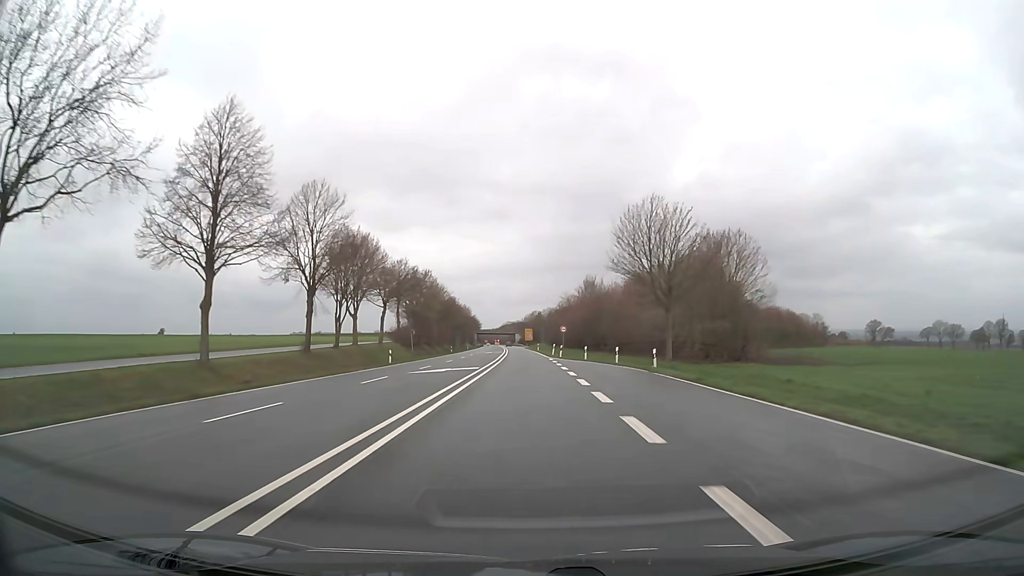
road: trunk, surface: asphalt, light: Day
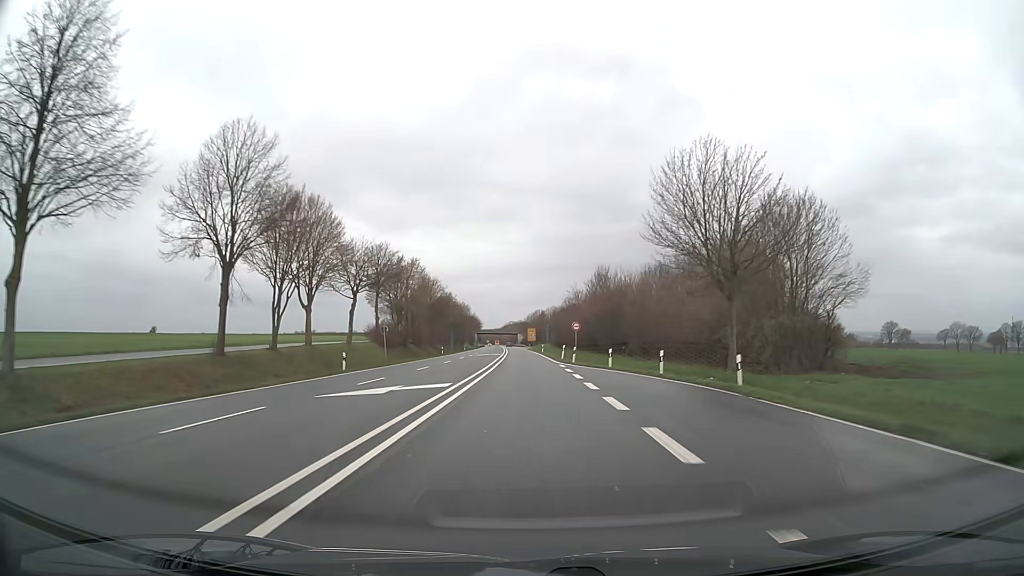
(0.0, +13.5) m; 0°
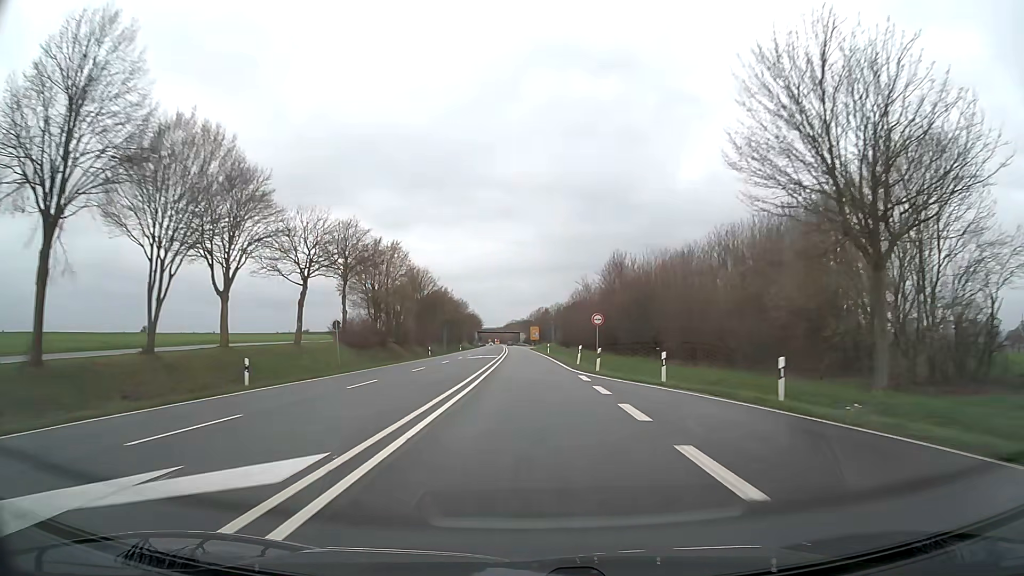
(0.0, +13.7) m; 0°
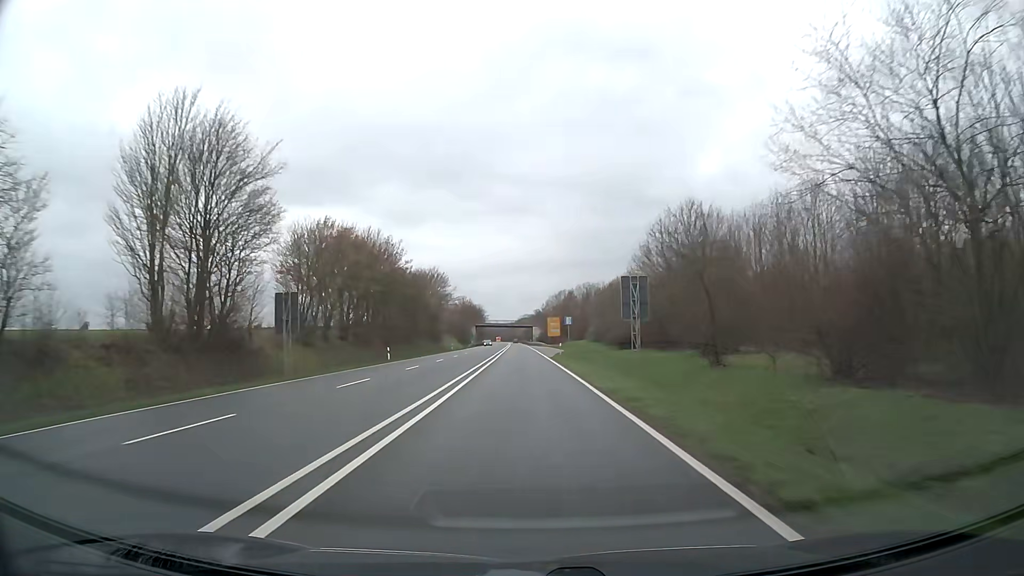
(-0.6, +72.4) m; -1°
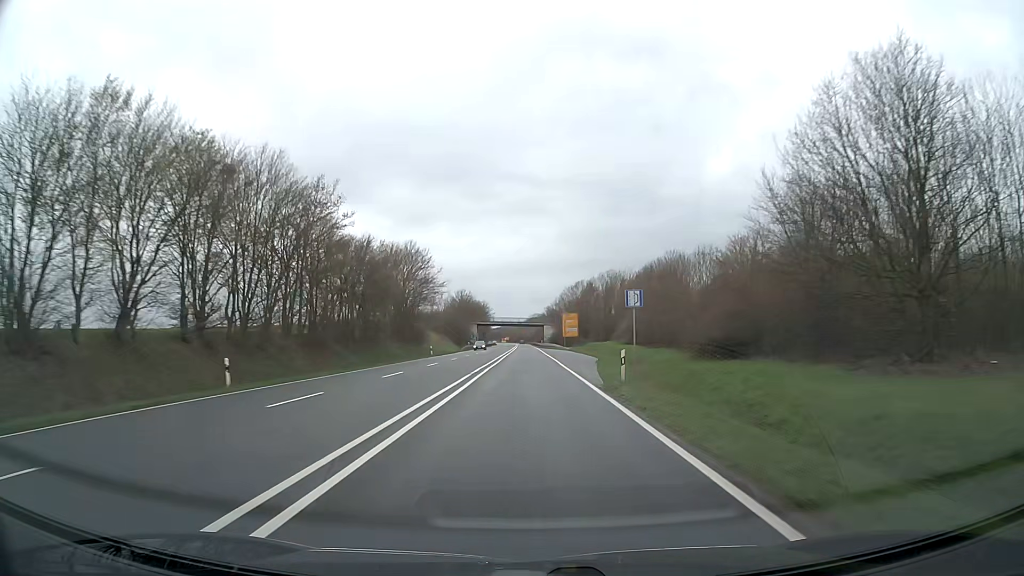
(-0.2, +30.3) m; -1°
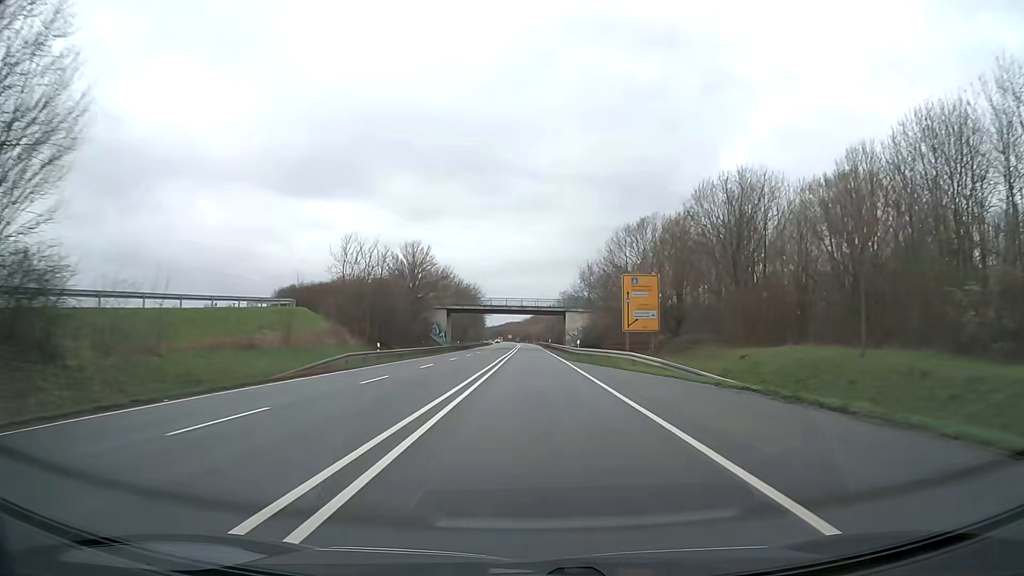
(-0.5, +77.3) m; -1°
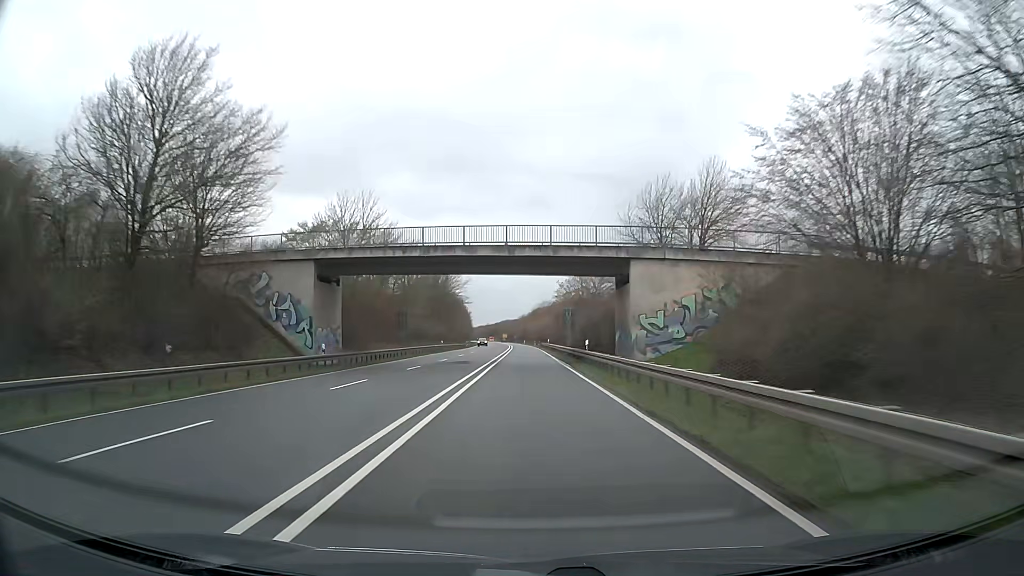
(+0.2, +62.7) m; 0°
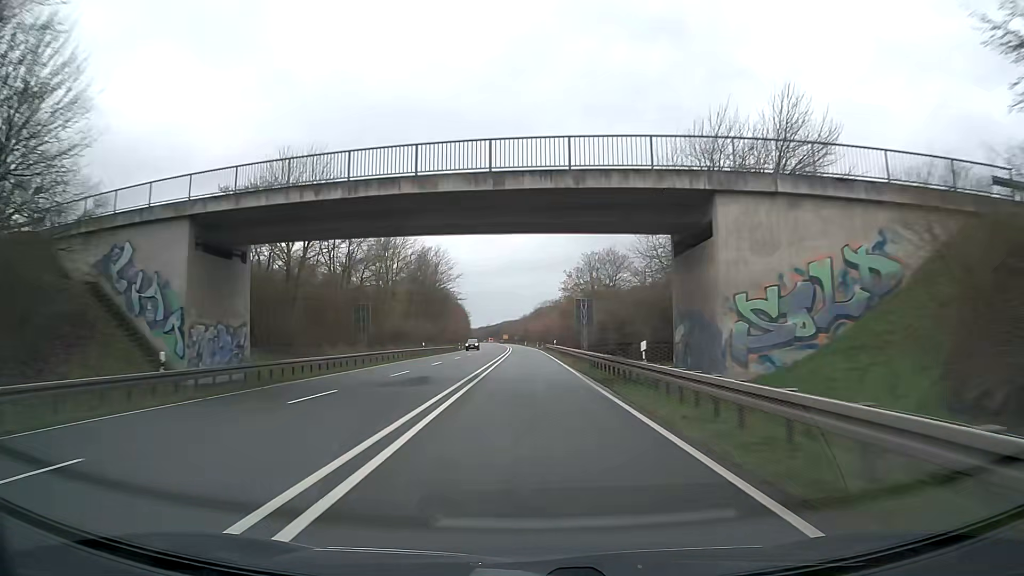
(0.0, +15.7) m; 0°
(0, +10) (0, +20) (0, +30) (0, +40) (0, +50) (0, +60) (0, +70) (-1, +80) (-1, +90) (-1, +100) m
